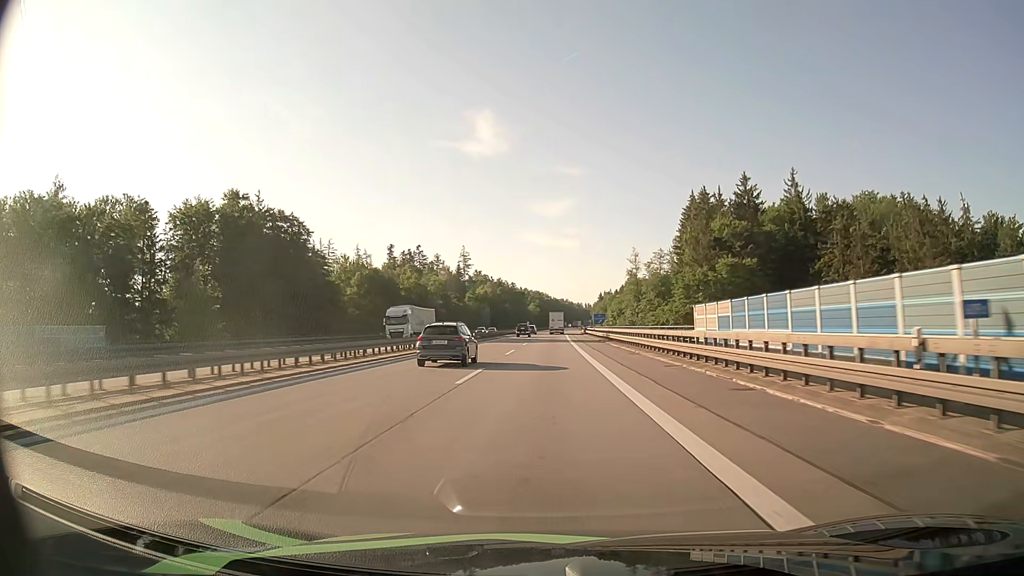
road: motorway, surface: asphalt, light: Day
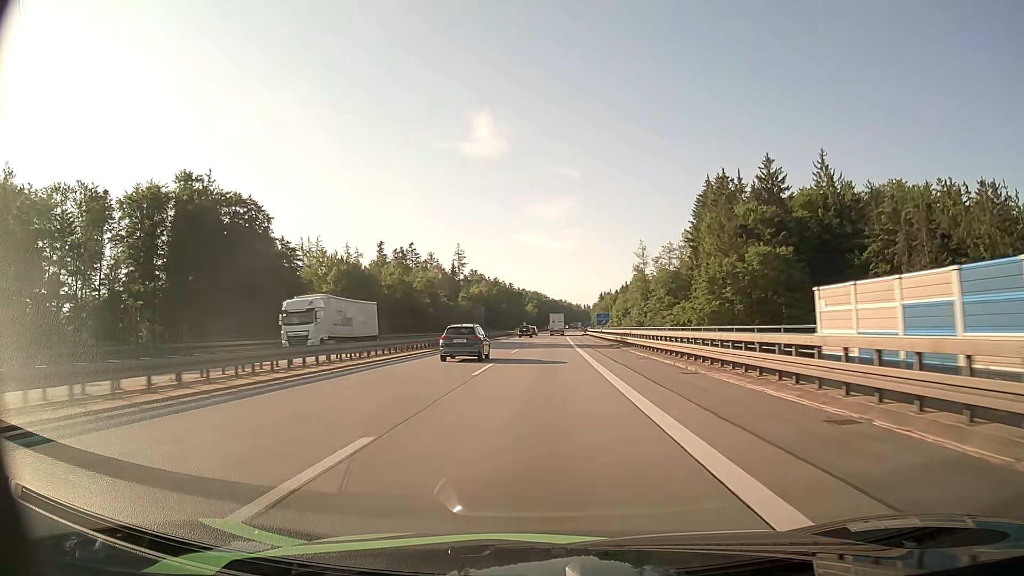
(0.0, +14.1) m; 0°
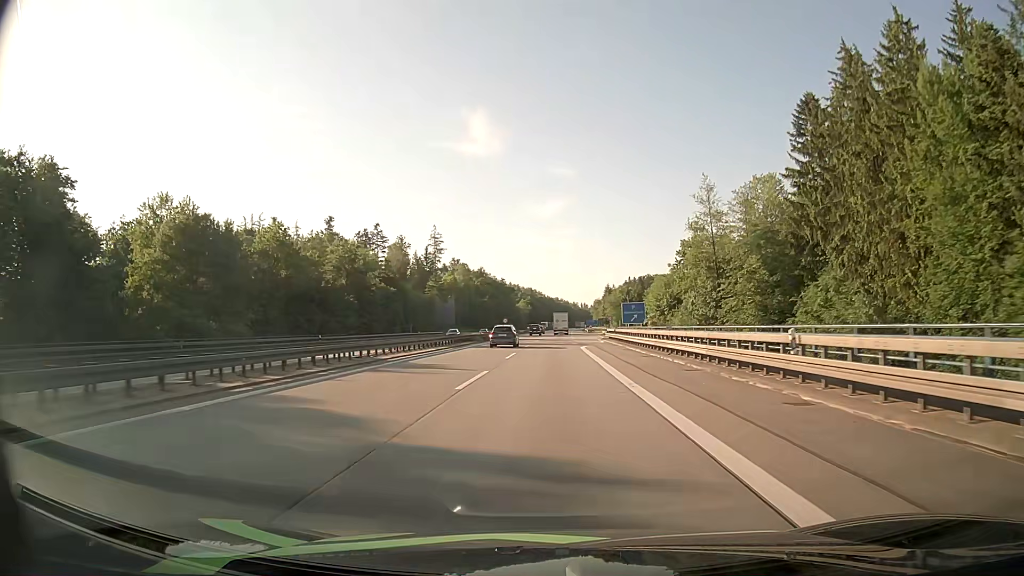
(+0.2, +57.5) m; 0°
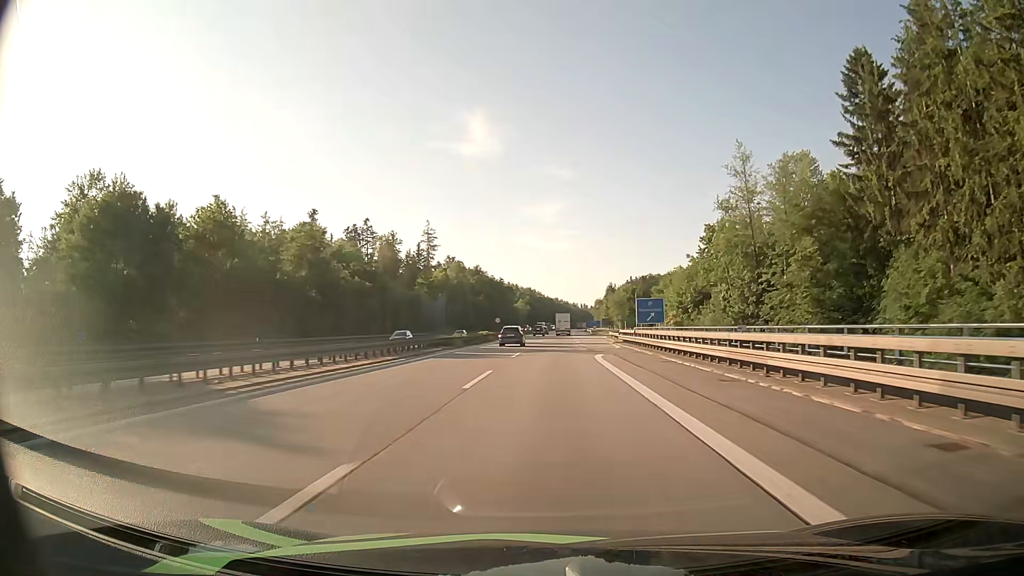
(0.0, +14.4) m; 0°
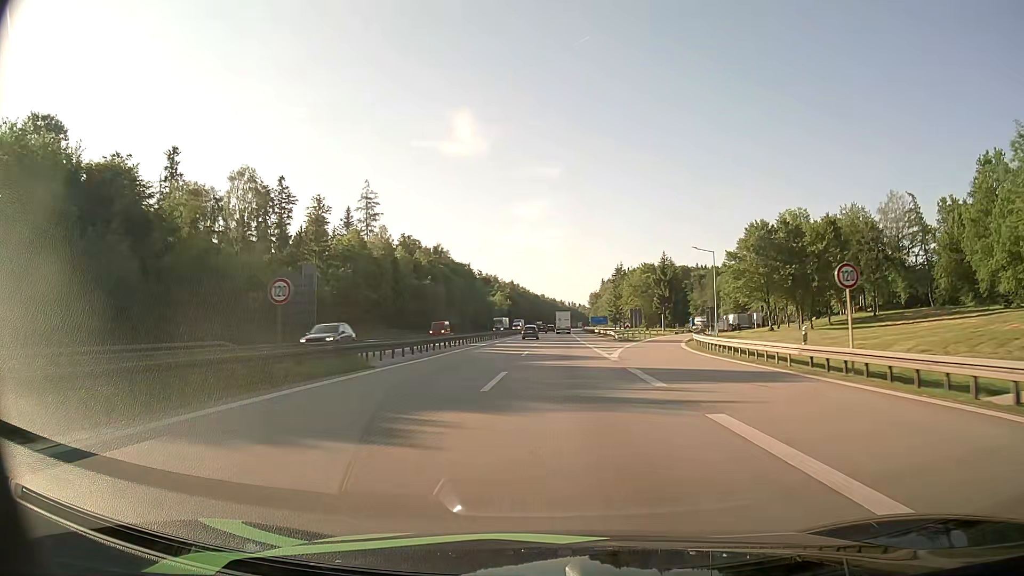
(+0.4, +71.6) m; +1°
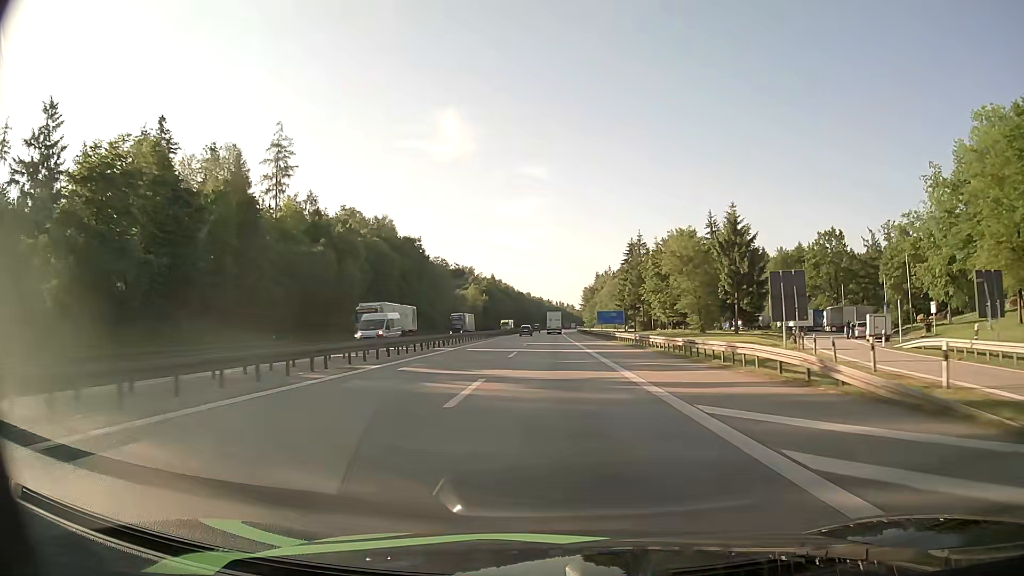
(+0.6, +57.1) m; +1°
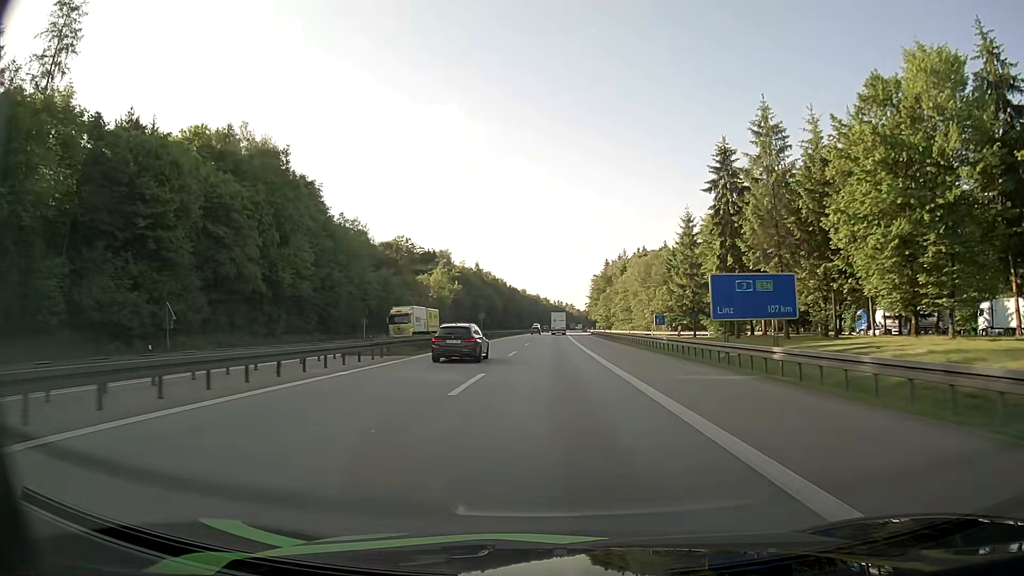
(+0.2, +70.9) m; 0°
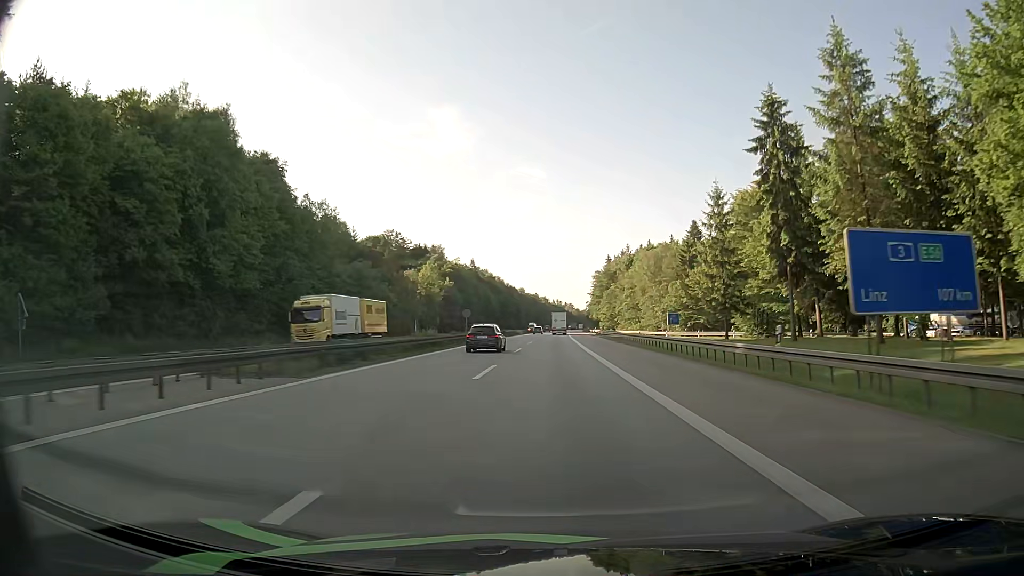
(0.0, +14.0) m; 0°
(0, +10) (0, +20) (0, +30) (0, +40) (0, +50) (0, +60) (0, +70) (0, +80) (+1, +90) (+1, +100) m
